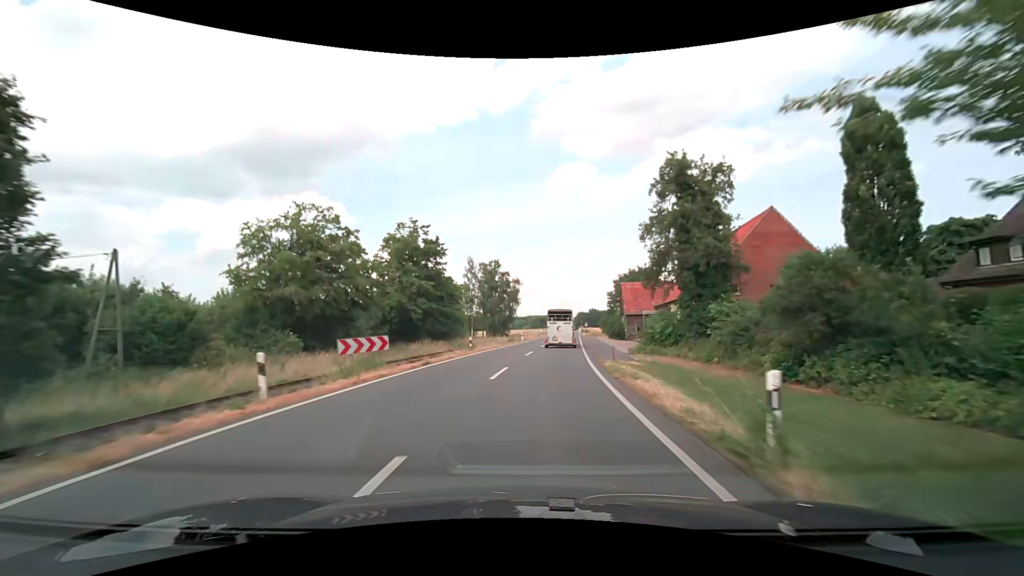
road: secondary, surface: asphalt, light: Day
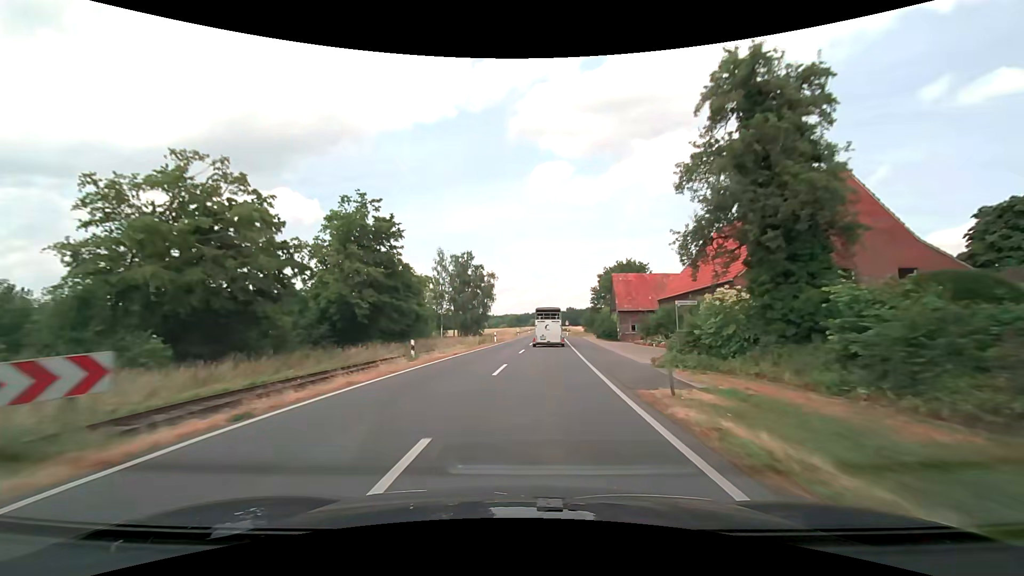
(+0.3, +11.3) m; +3°
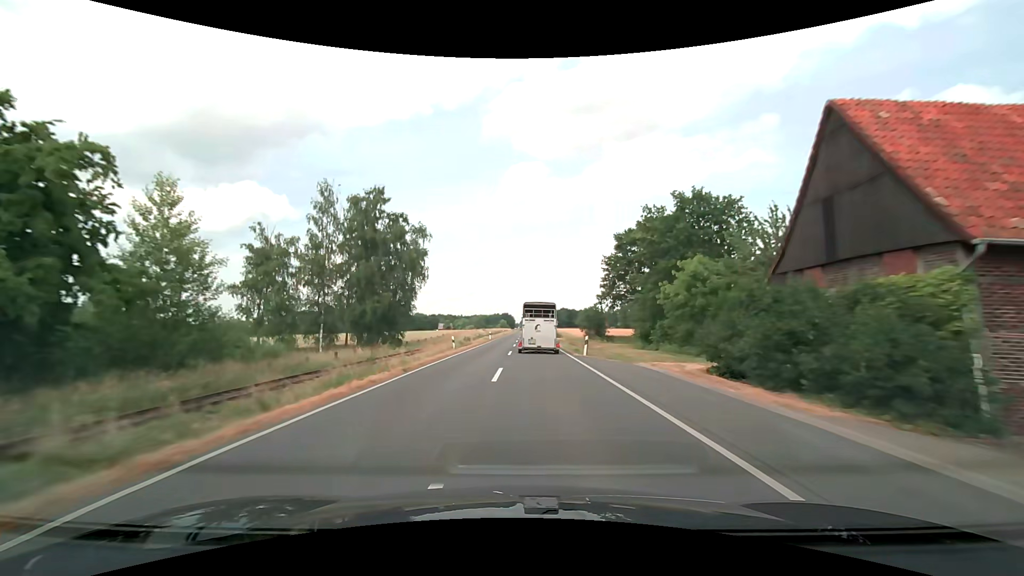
(+2.0, +49.9) m; +4°
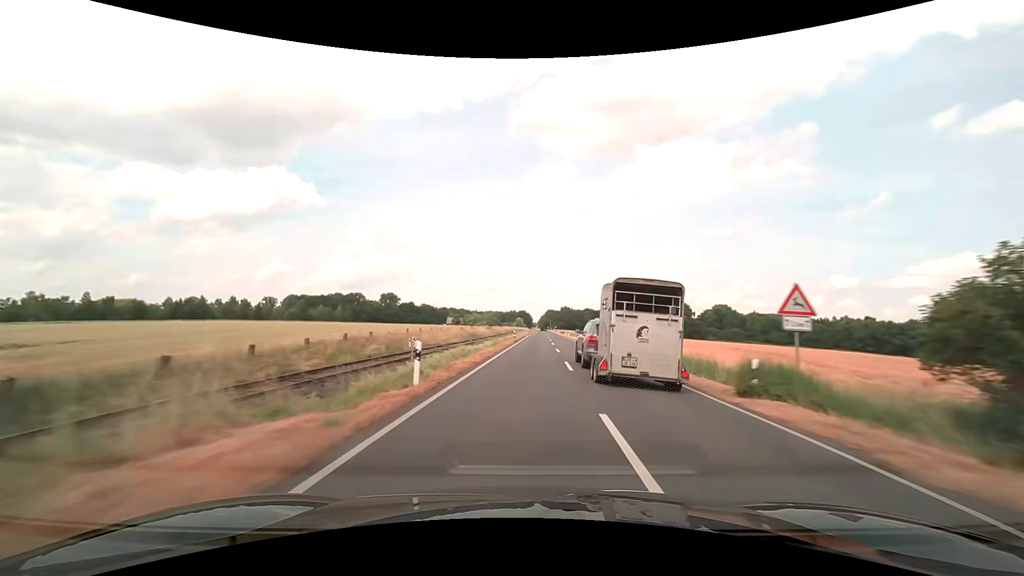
(-1.6, +56.5) m; -2°
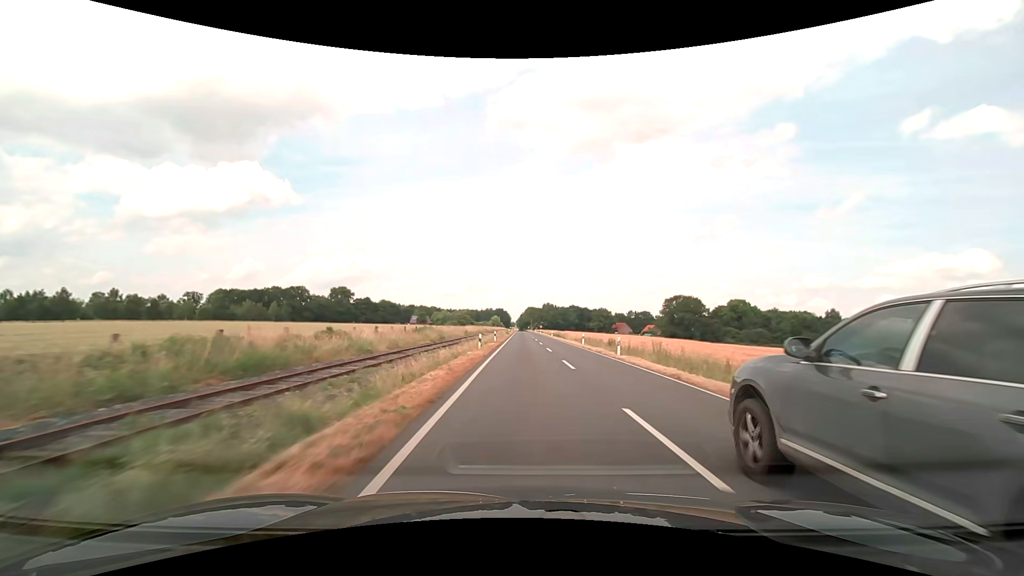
(+1.4, +59.4) m; +3°
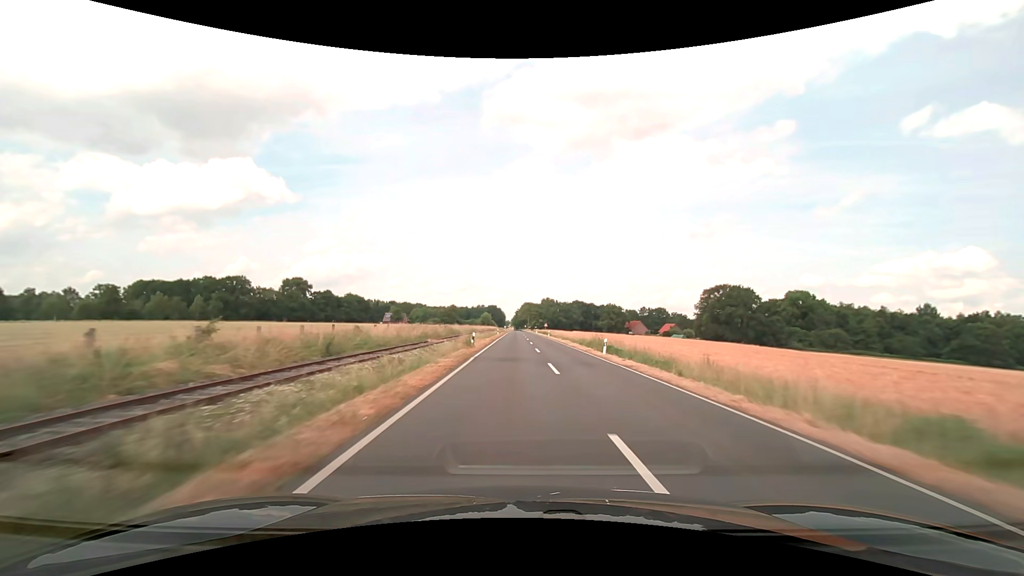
(+0.2, +62.0) m; 0°
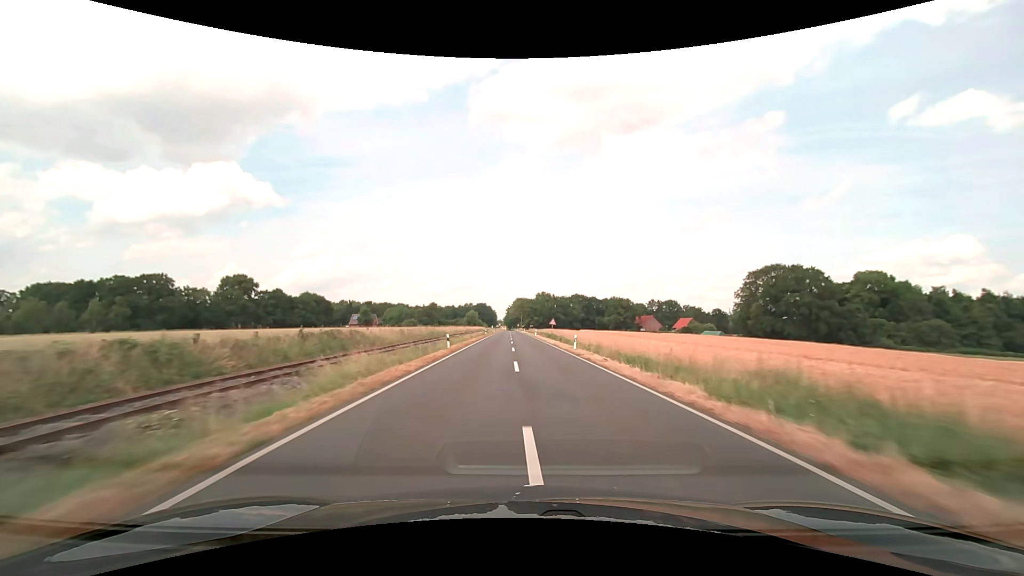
(+0.4, +47.7) m; +1°
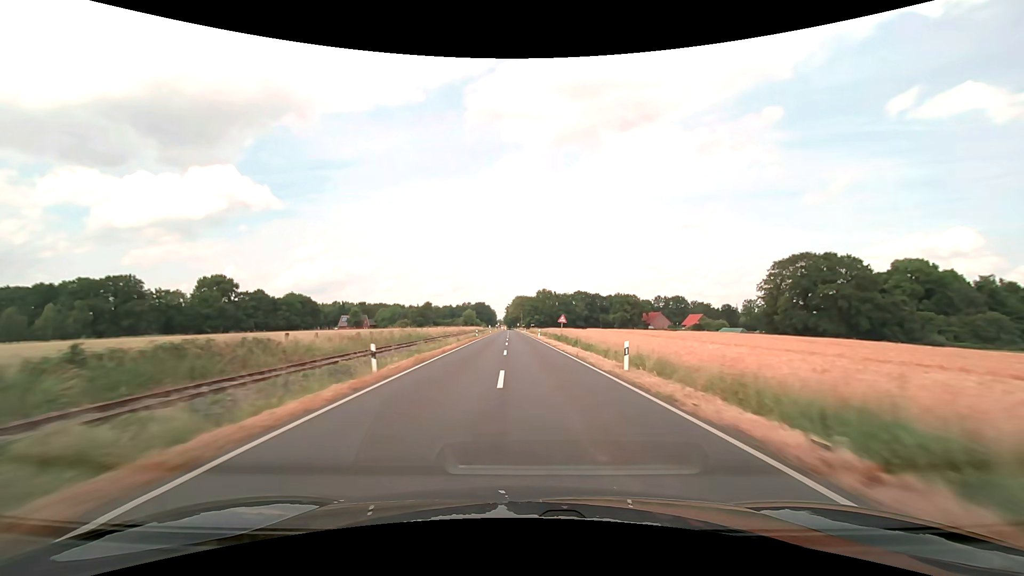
(0.0, +15.9) m; 0°
(0, +10) (0, +20) (0, +30) (0, +40) (0, +50) (-1, +60) (-1, +70) (-1, +80) (-1, +90) (-2, +100) m
